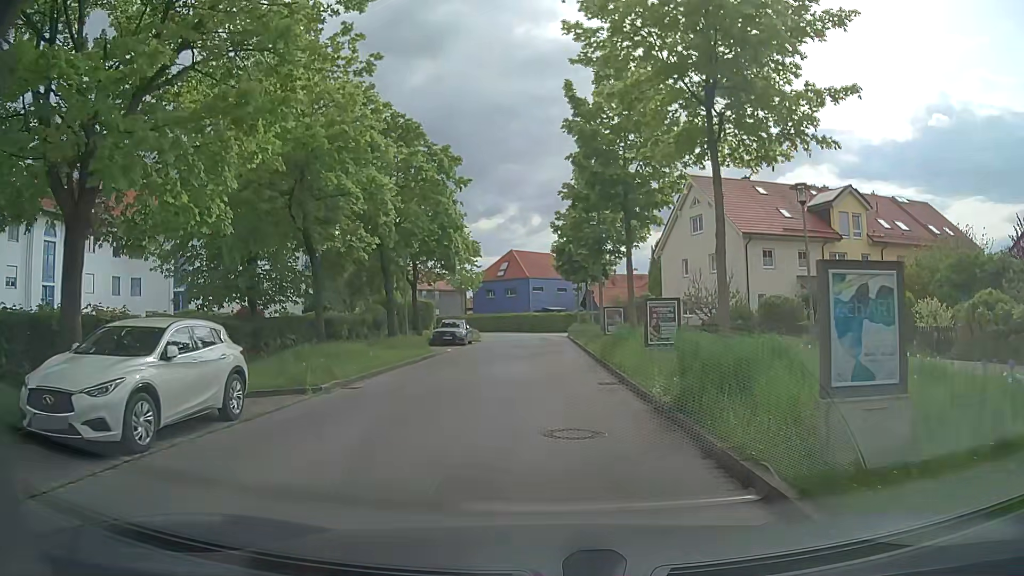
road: residential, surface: asphalt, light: Day
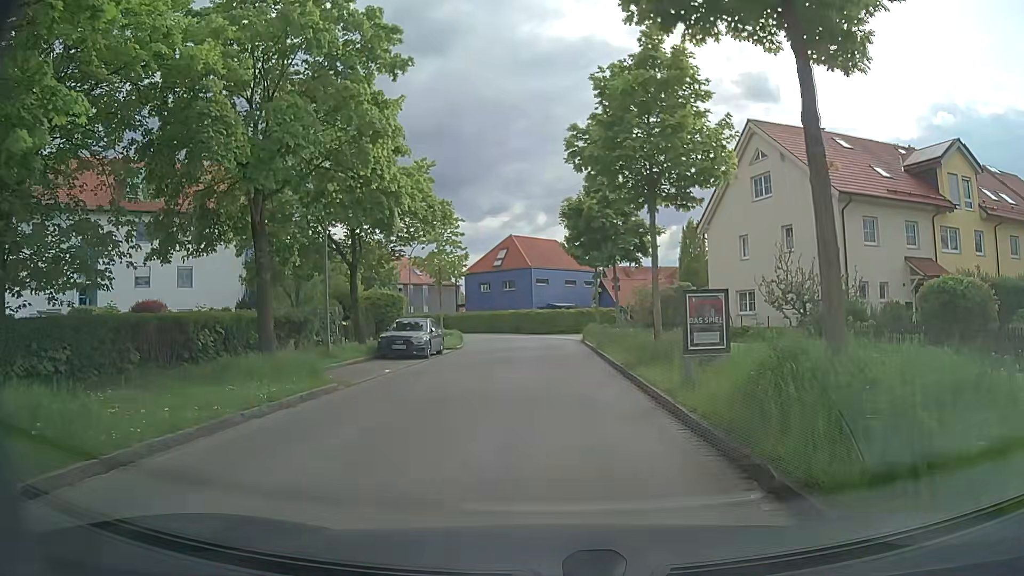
(+0.1, +13.6) m; 0°
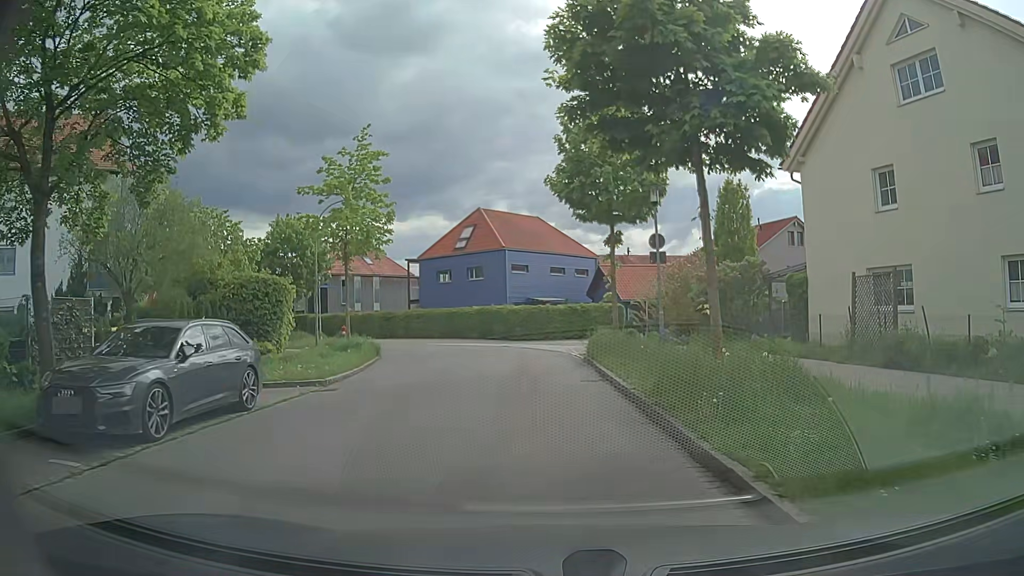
(+0.2, +17.2) m; +2°
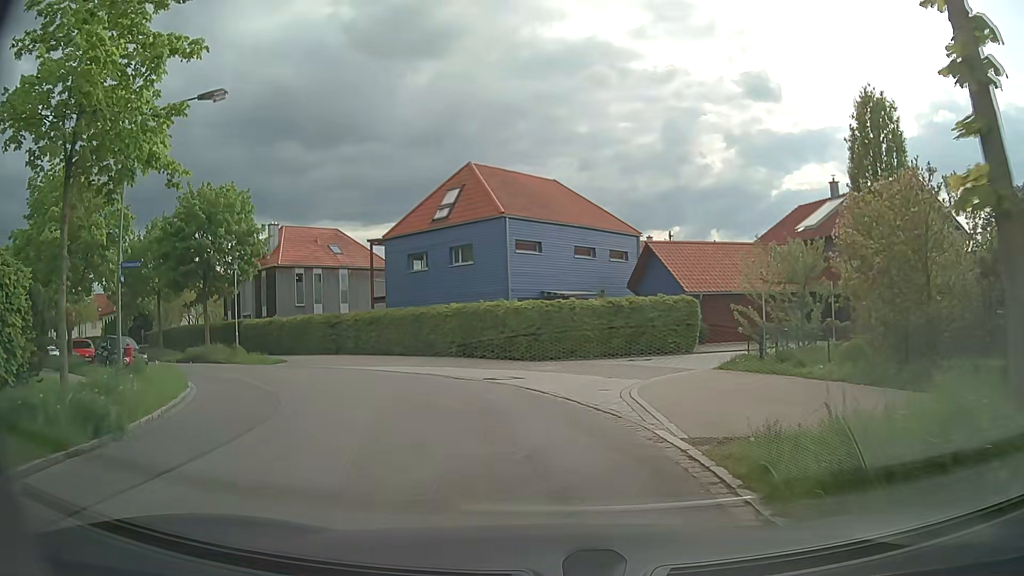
(-0.2, +17.1) m; 0°
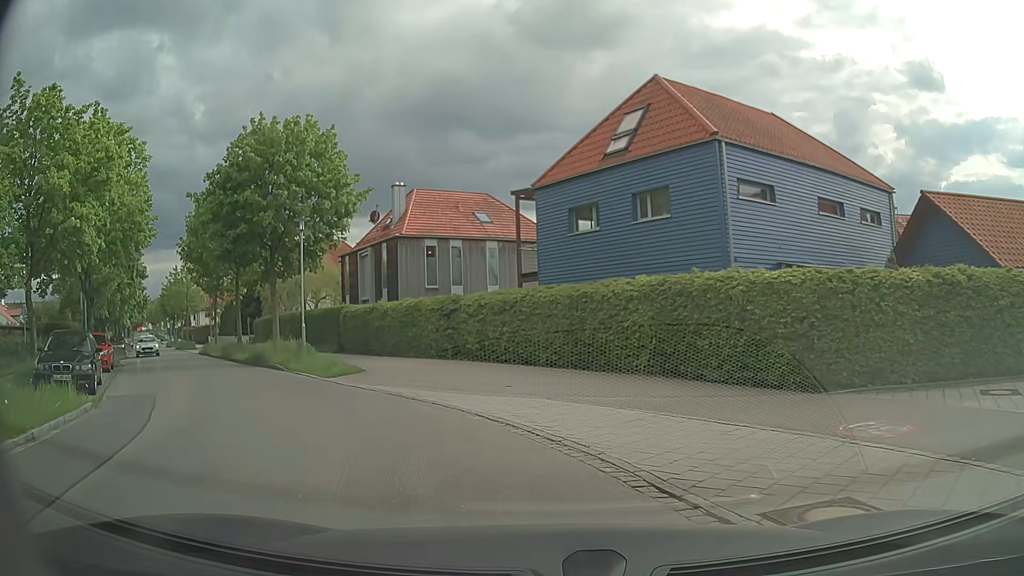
(-1.7, +12.3) m; -17°
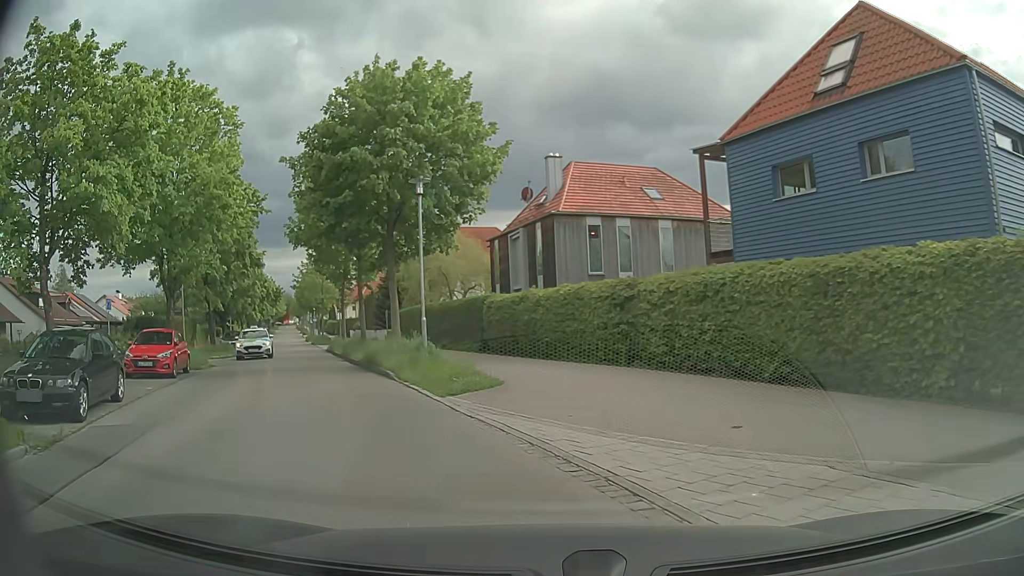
(-0.6, +5.9) m; -13°
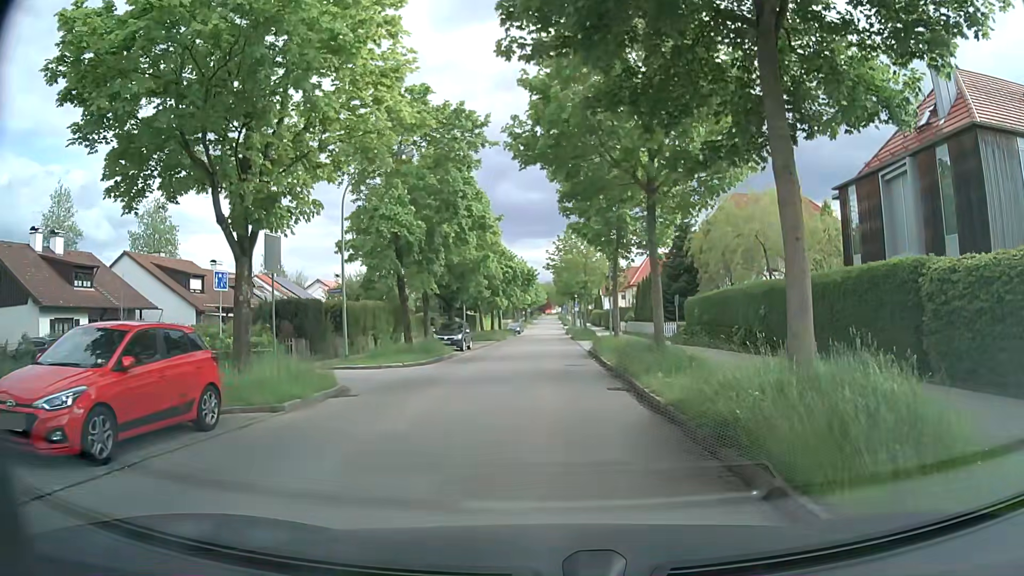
(-4.0, +14.4) m; -22°
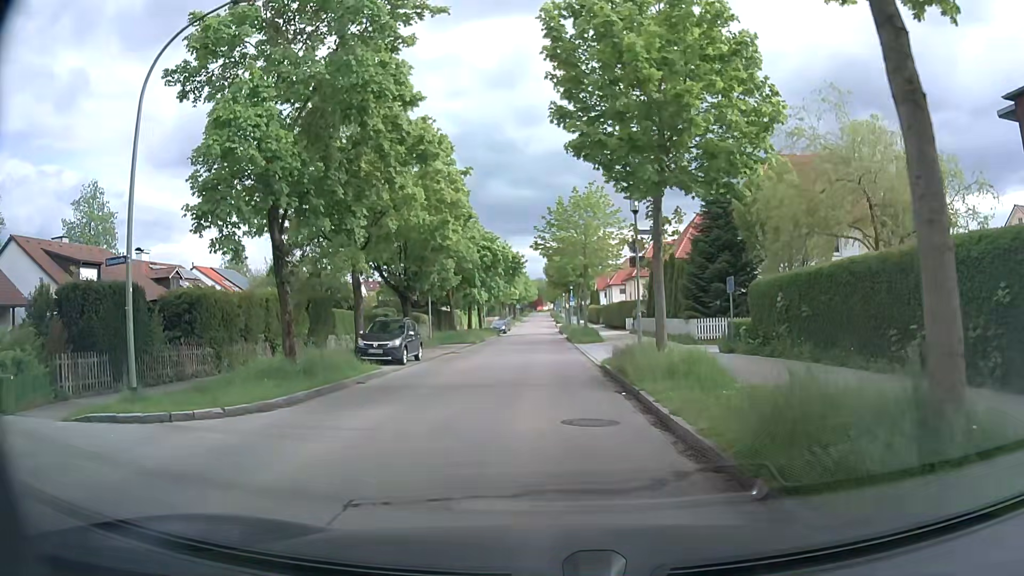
(0.0, +12.6) m; 0°
(0, +10) (0, +20) (0, +30) (0, +40) (0, +50) (0, +60) (0, +70) (0, +80) (0, +90) (0, +100) m
